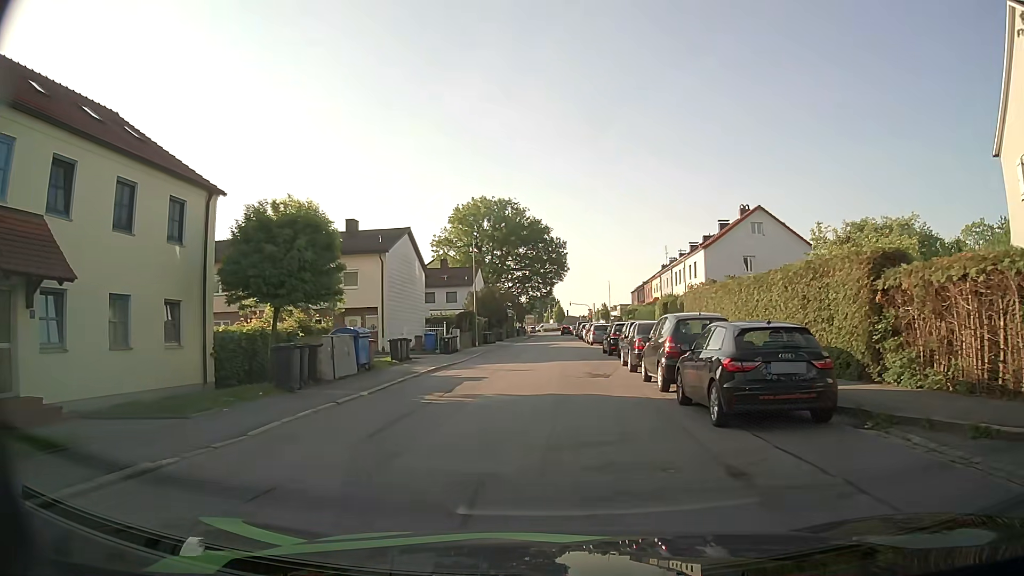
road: residential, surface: asphalt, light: Day
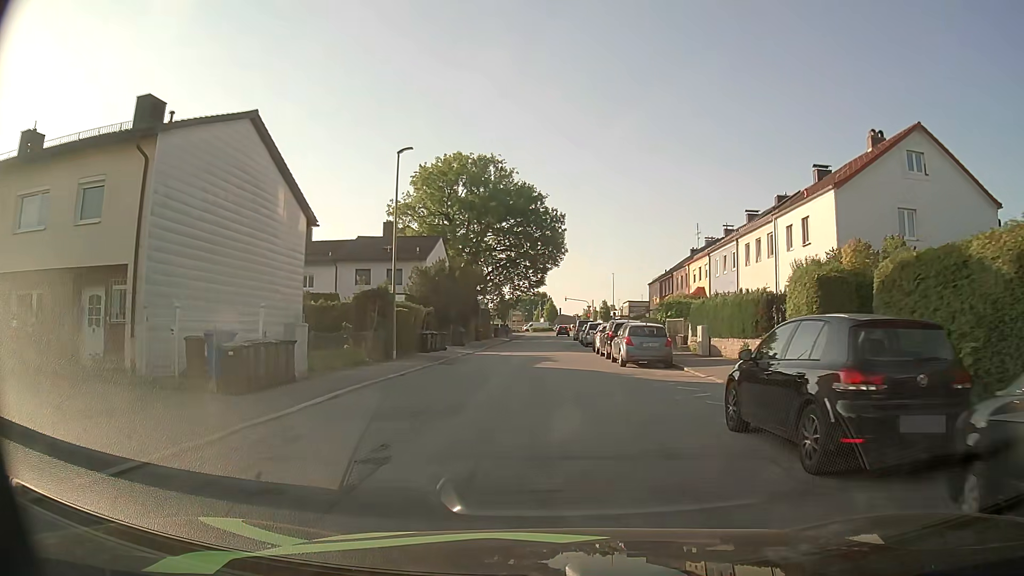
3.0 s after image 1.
(+0.2, +24.2) m; +1°
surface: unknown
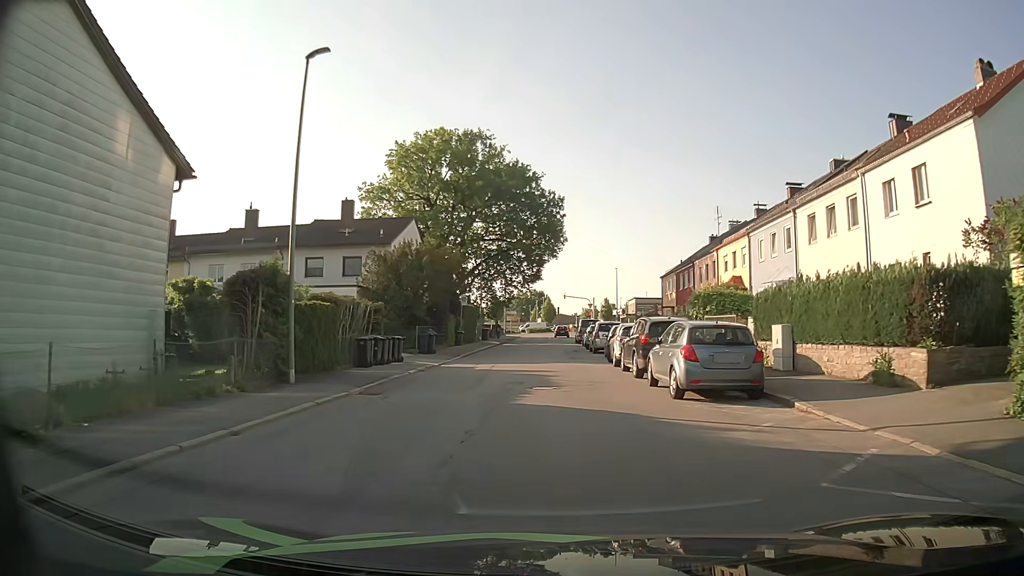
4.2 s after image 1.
(+0.1, +10.1) m; 0°
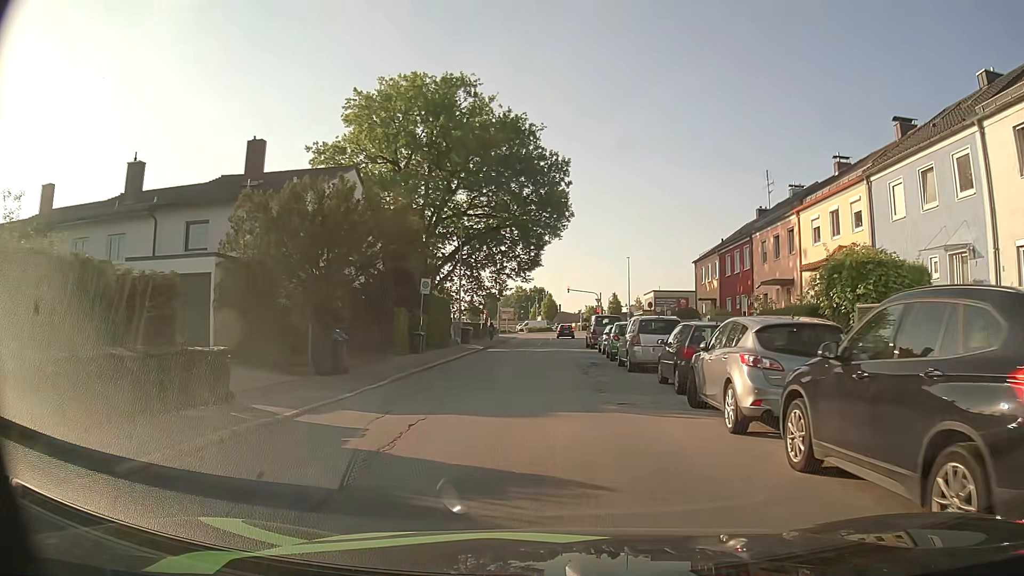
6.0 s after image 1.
(0.0, +14.3) m; 0°
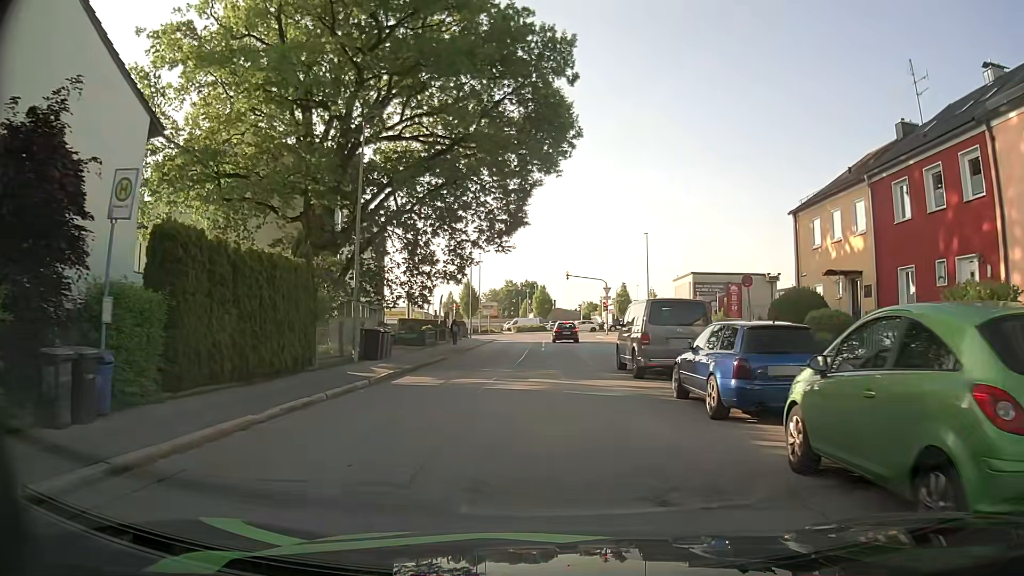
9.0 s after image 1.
(+0.4, +22.2) m; +1°
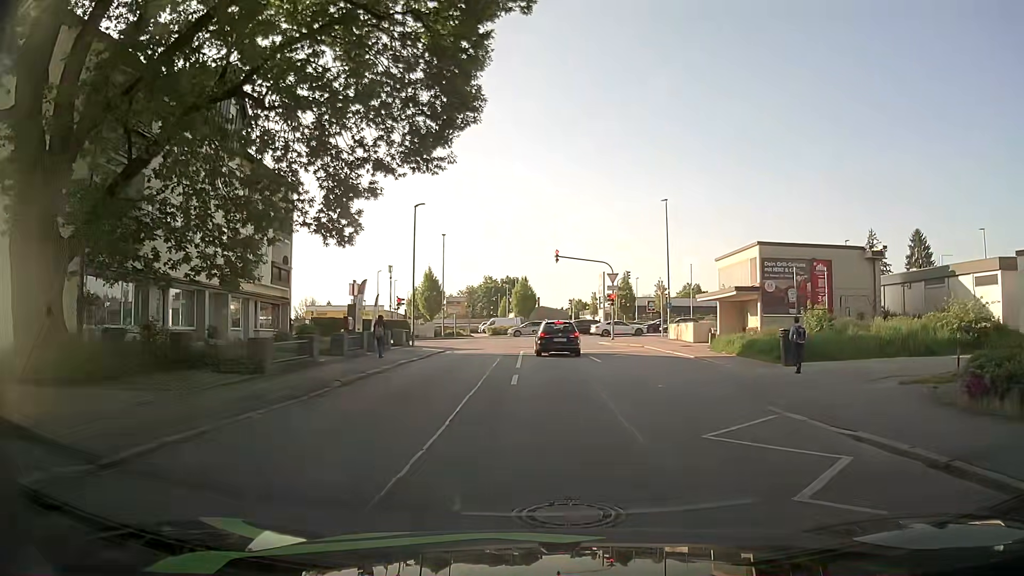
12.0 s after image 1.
(0.0, +18.6) m; +2°
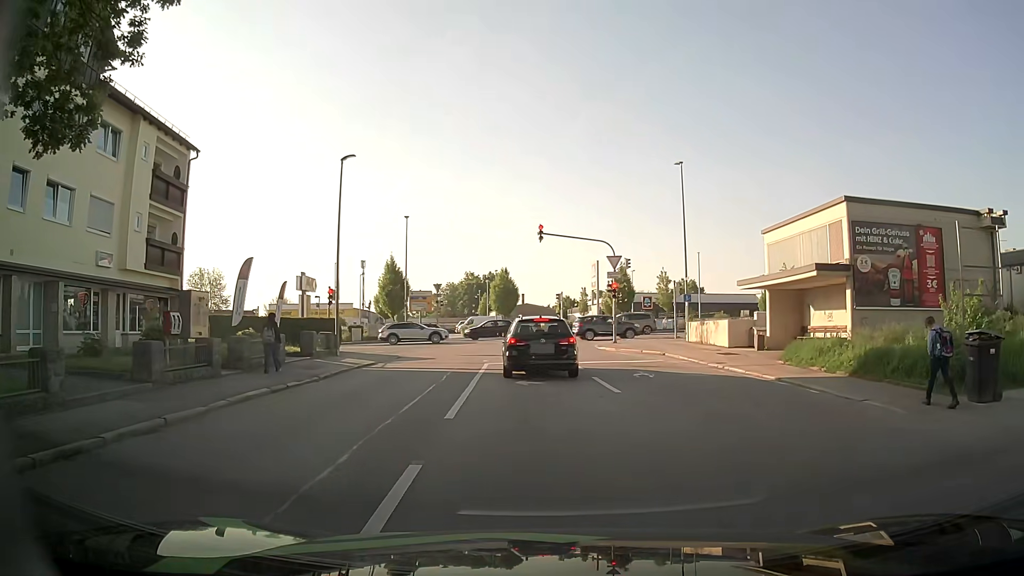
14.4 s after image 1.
(0.0, +11.1) m; +3°
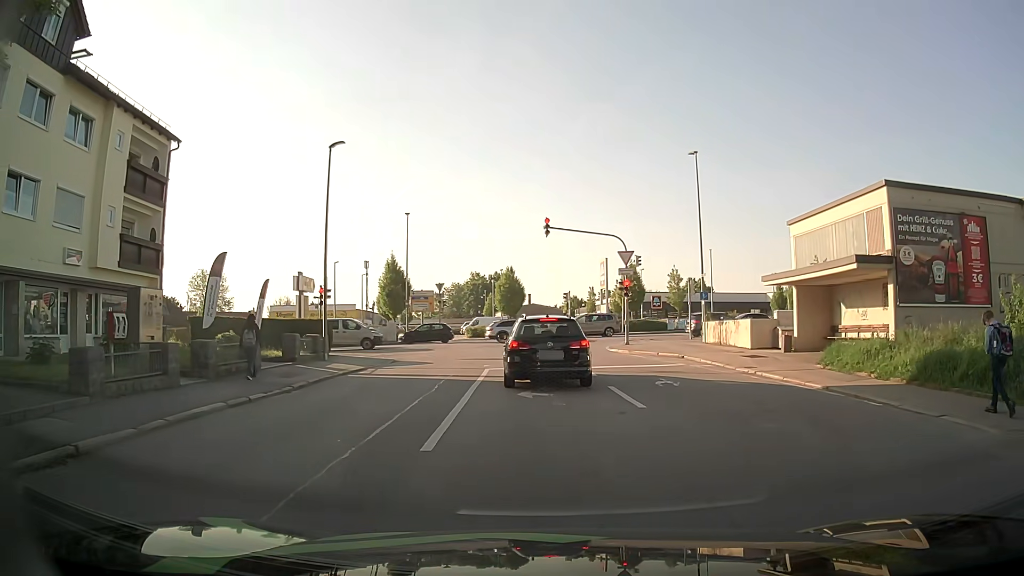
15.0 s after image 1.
(-0.1, +2.3) m; -3°
